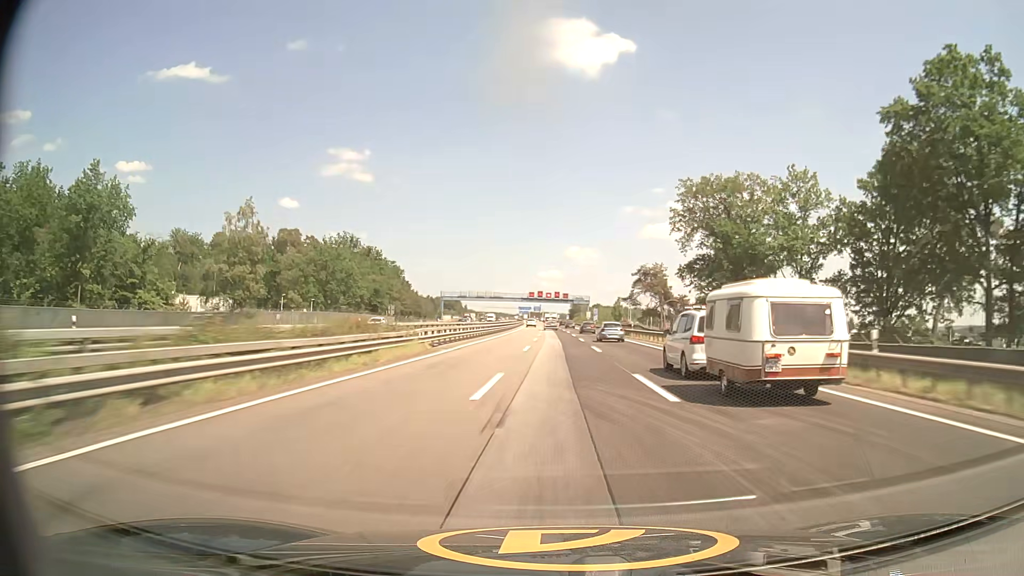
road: motorway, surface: asphalt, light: Day
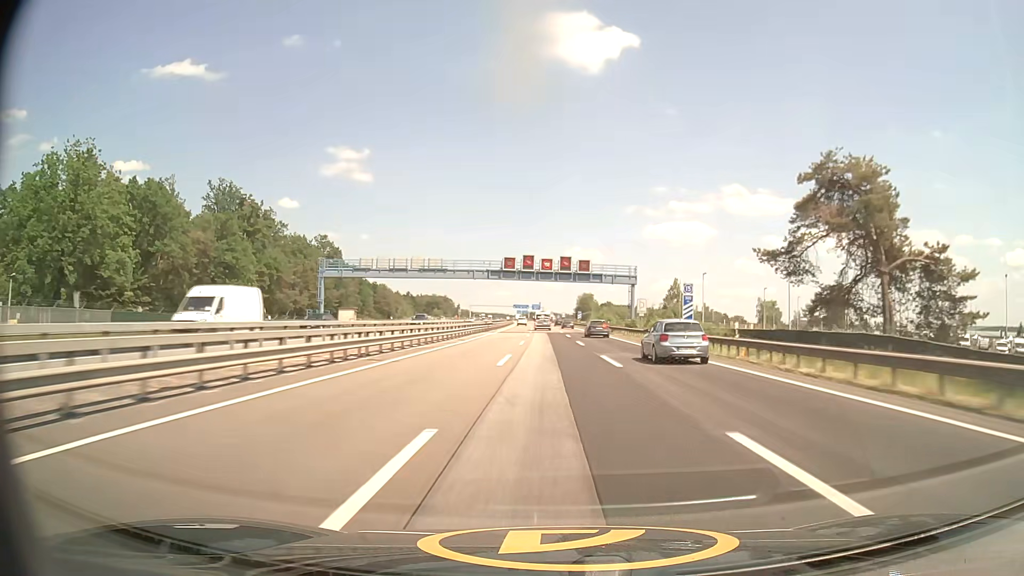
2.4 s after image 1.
(+0.1, +83.1) m; 0°
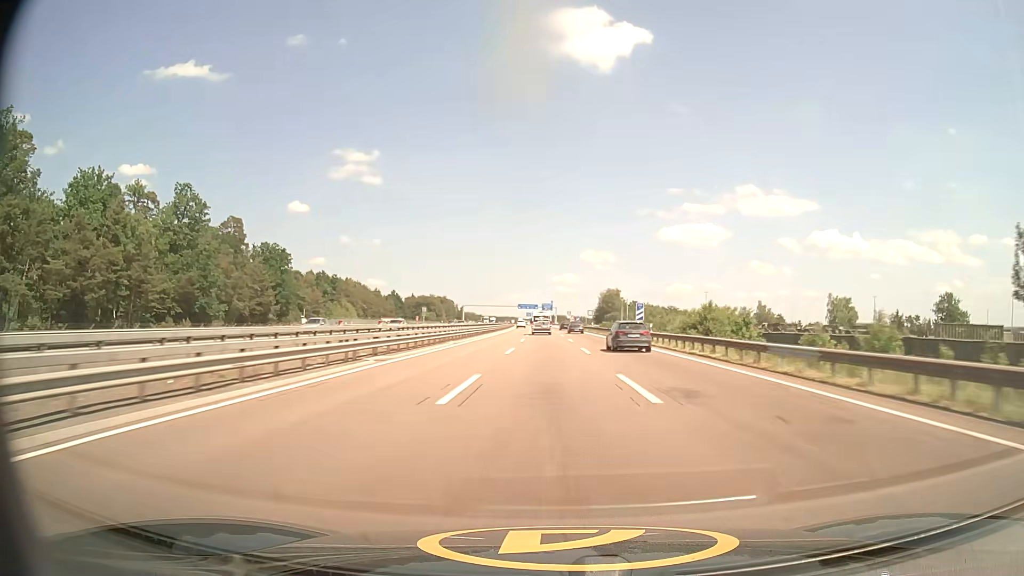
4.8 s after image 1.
(-0.7, +79.2) m; -1°
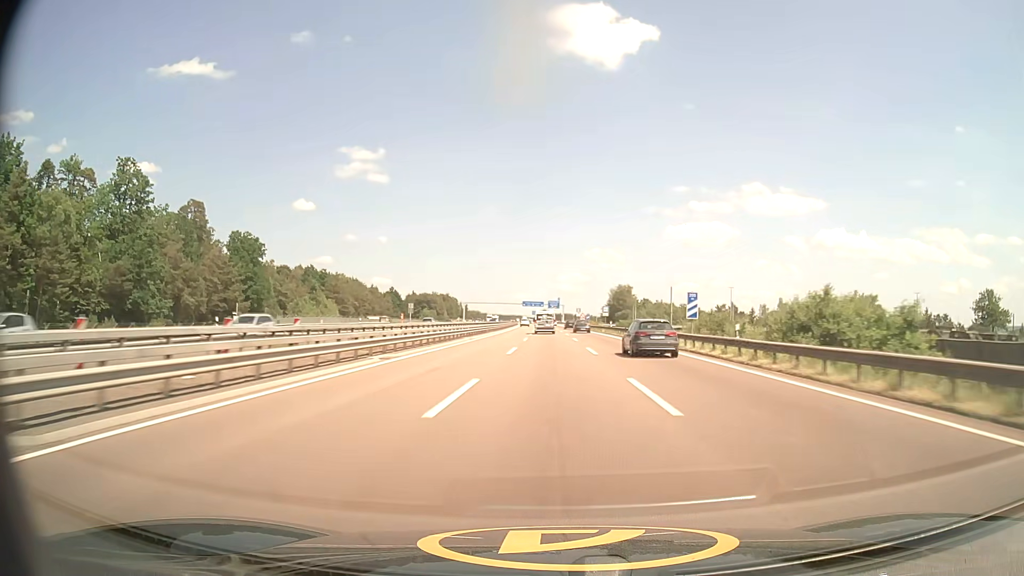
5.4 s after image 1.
(-0.1, +19.2) m; -1°
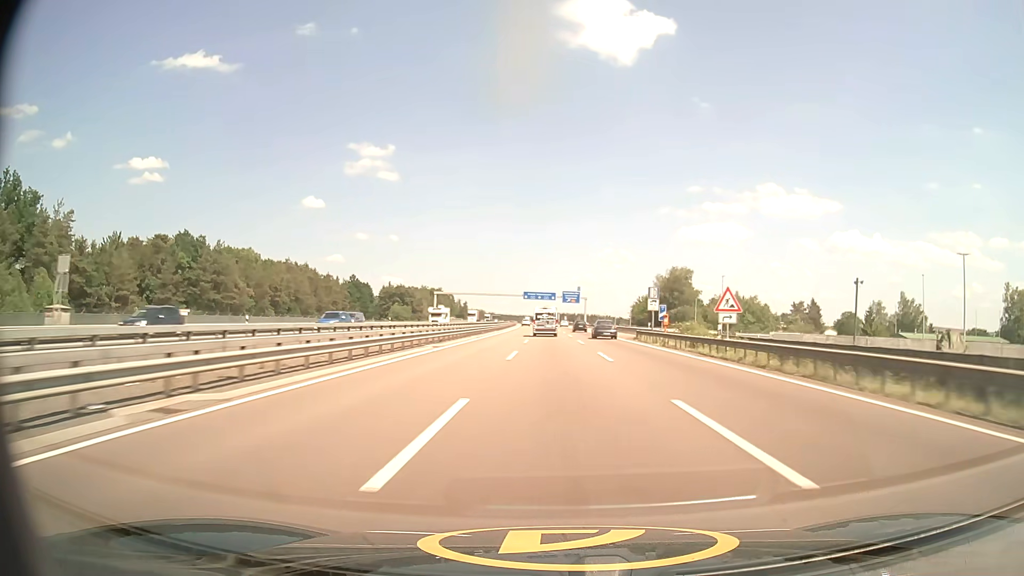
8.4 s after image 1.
(-1.0, +93.0) m; -1°
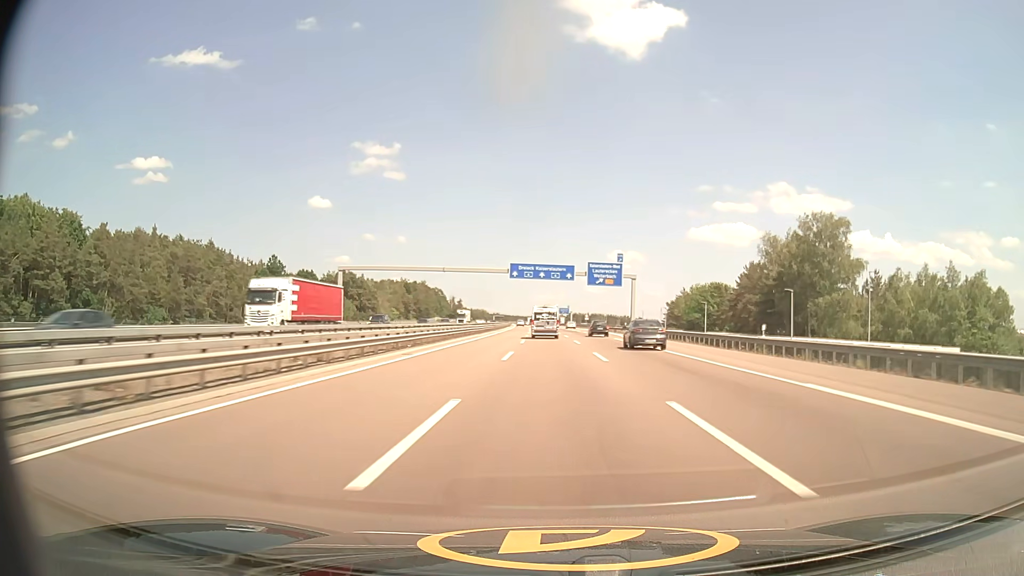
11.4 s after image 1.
(-0.6, +89.2) m; -1°
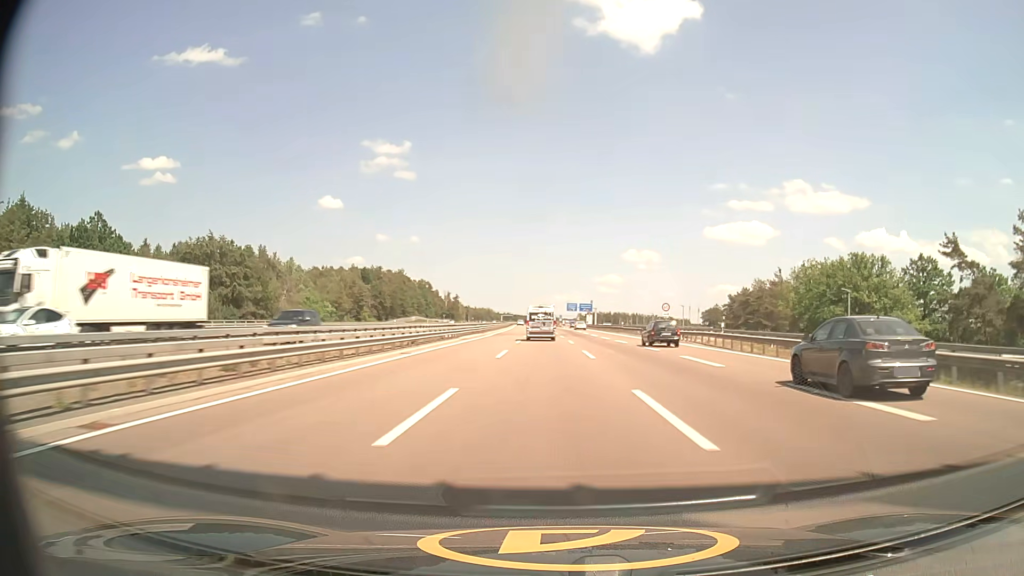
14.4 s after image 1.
(-1.0, +87.5) m; -1°
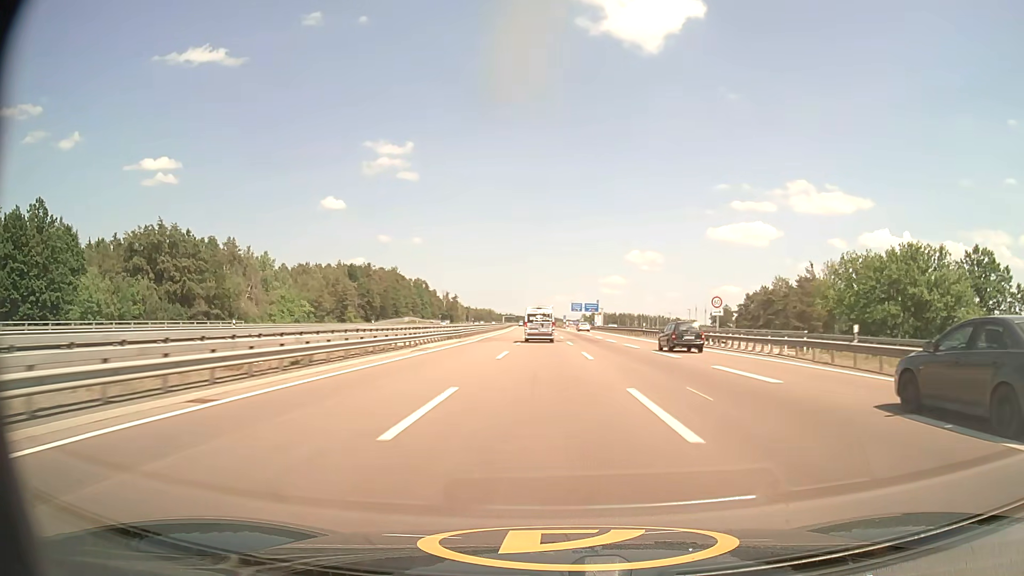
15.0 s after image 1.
(0.0, +17.4) m; 0°
(0, +10) (0, +20) (0, +30) (0, +40) (0, +50) (0, +60) (-1, +70) (-1, +80) (-1, +90) (-1, +100) m
